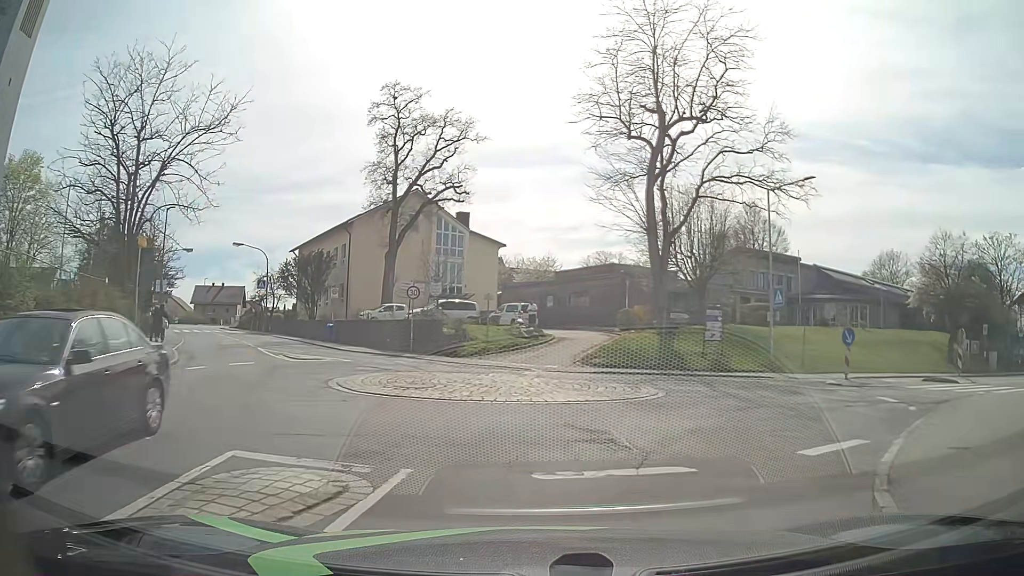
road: tertiary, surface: asphalt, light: Day
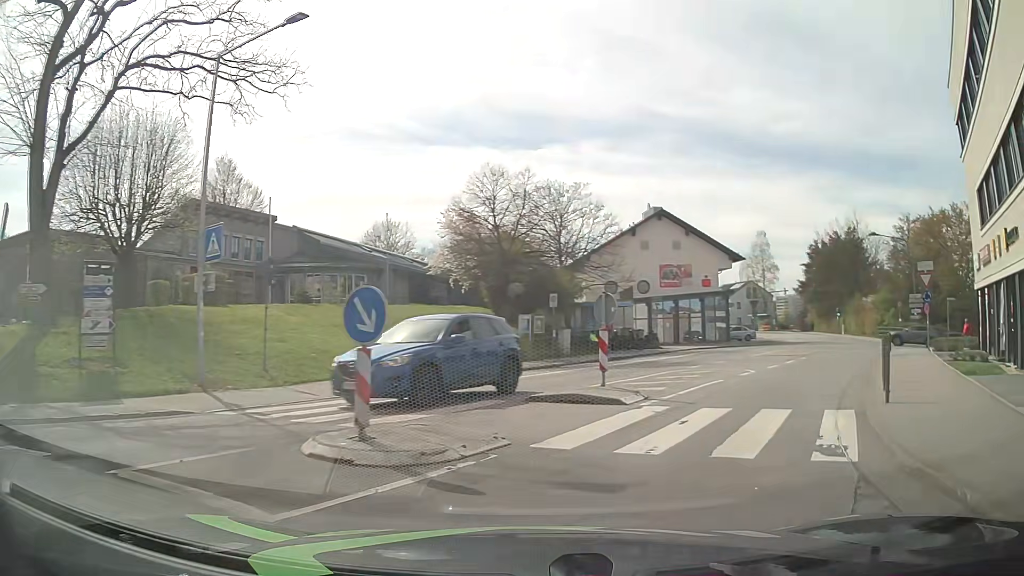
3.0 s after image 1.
(+4.9, +13.0) m; +45°
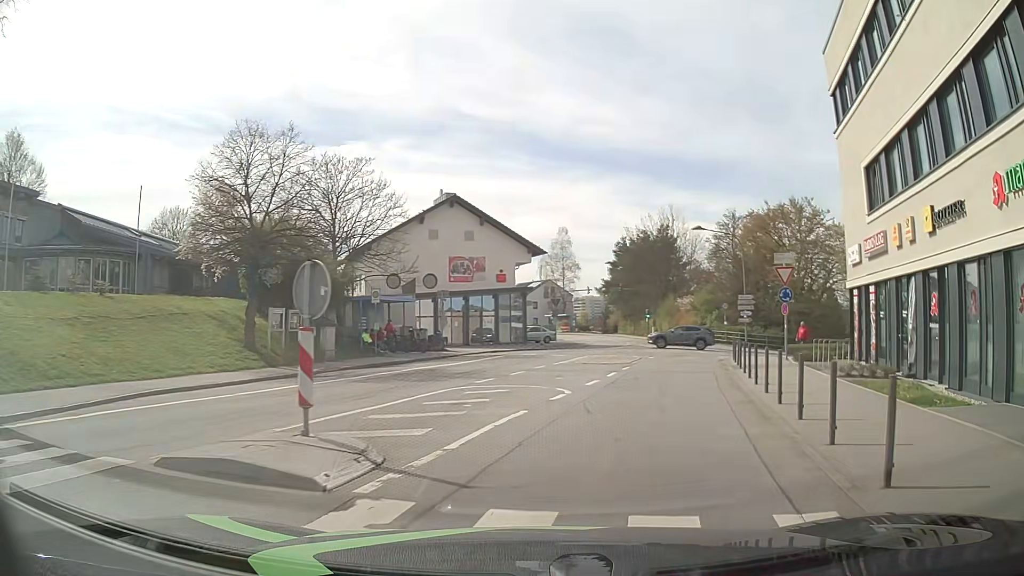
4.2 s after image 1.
(+0.9, +6.2) m; +18°
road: unclassified
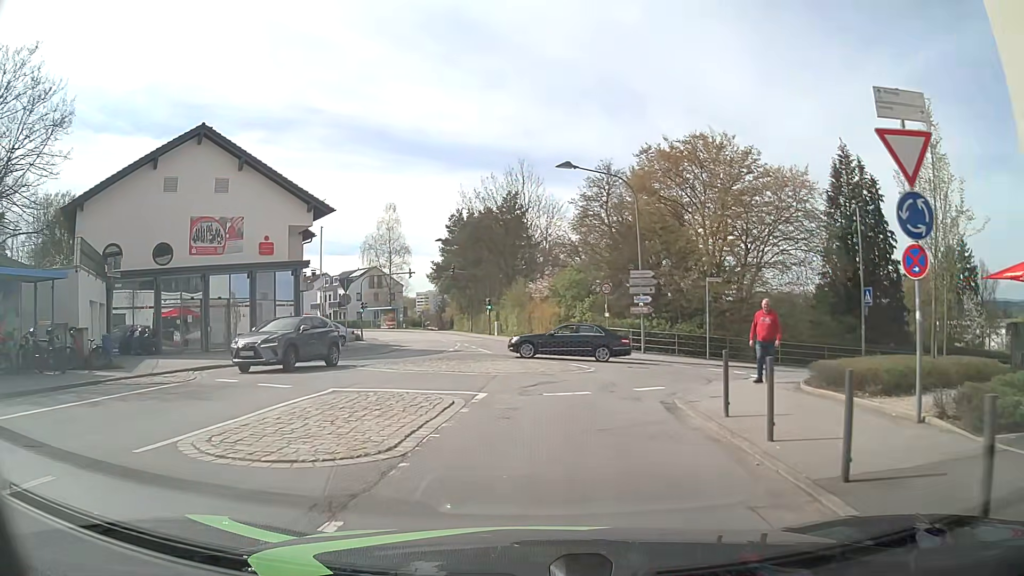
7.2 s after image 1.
(+3.1, +18.4) m; +13°
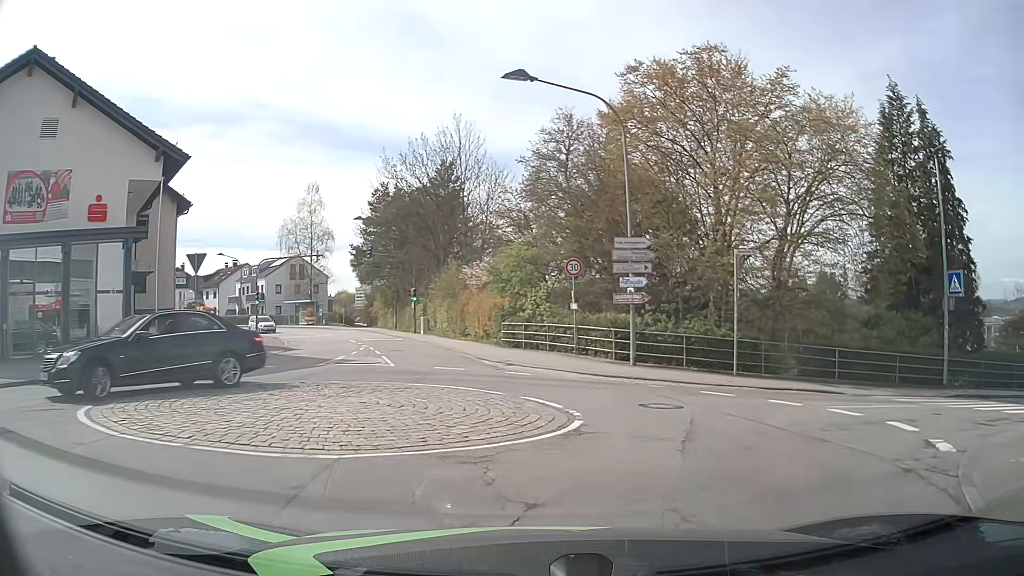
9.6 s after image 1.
(+0.2, +11.2) m; +4°
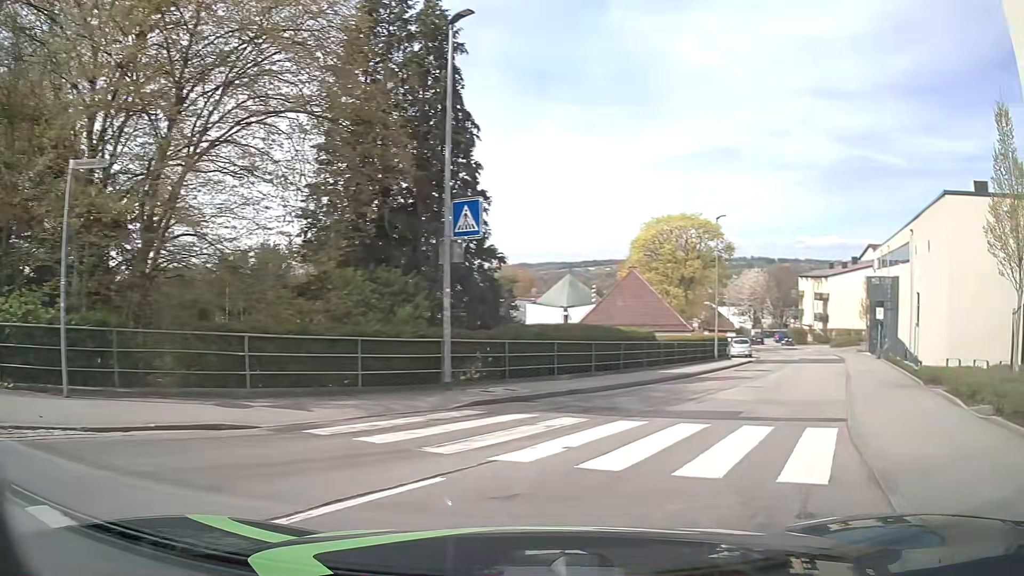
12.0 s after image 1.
(+3.4, +9.0) m; +48°
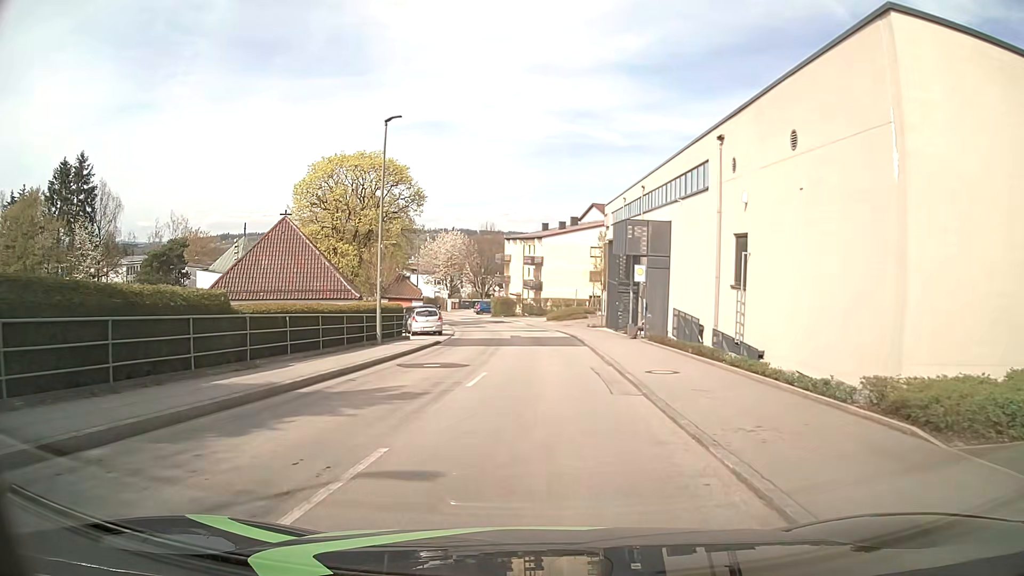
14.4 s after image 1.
(+4.3, +13.9) m; +26°
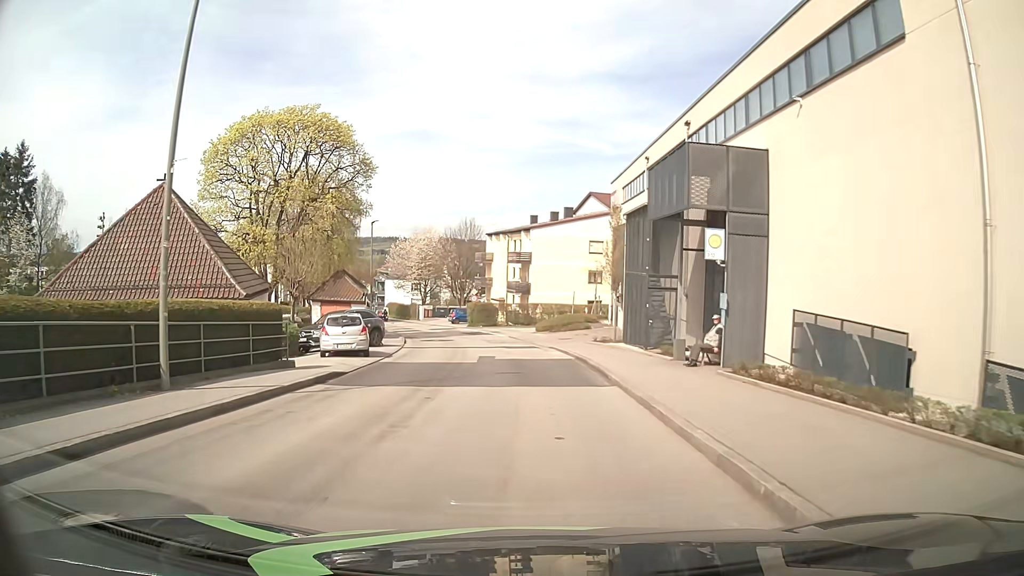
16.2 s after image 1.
(0.0, +14.1) m; 0°
(0, +10) (0, +20) (-1, +30) (-2, +40) (-5, +50) (-8, +59) (-11, +69) (-15, +78) (-19, +87) (-22, +96) m
